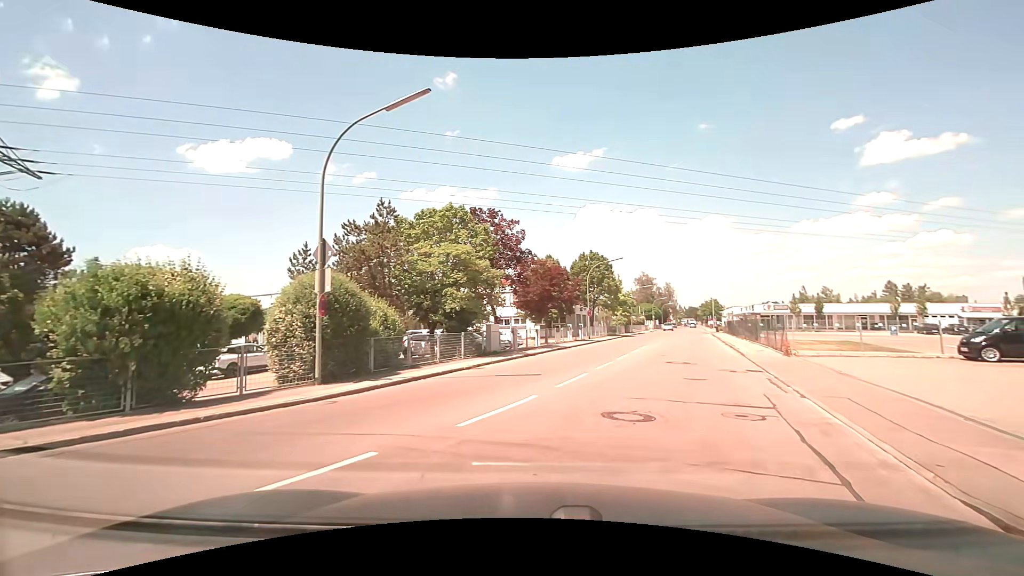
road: unclassified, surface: asphalt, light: Day
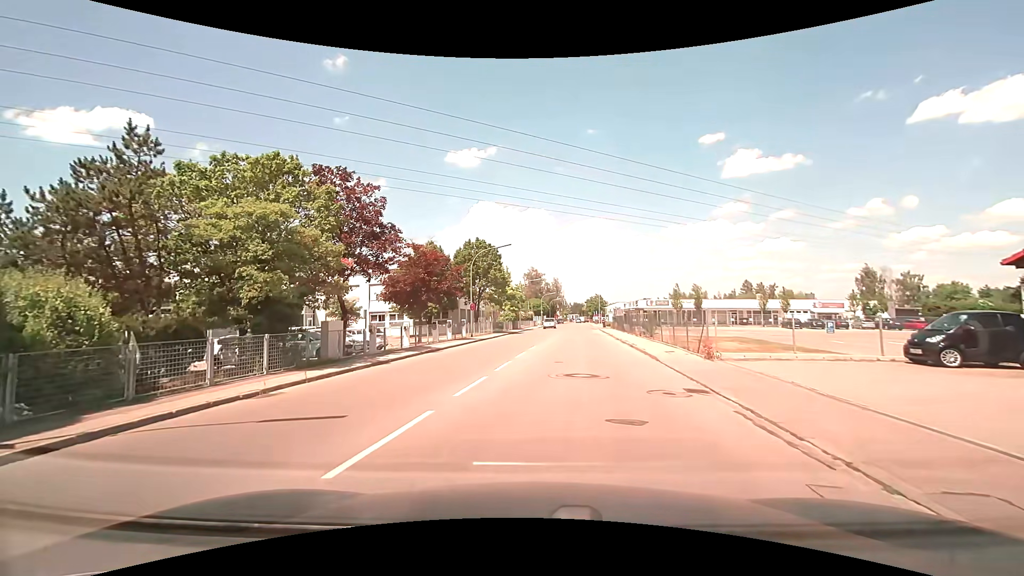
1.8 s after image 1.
(+0.8, +6.4) m; +11°
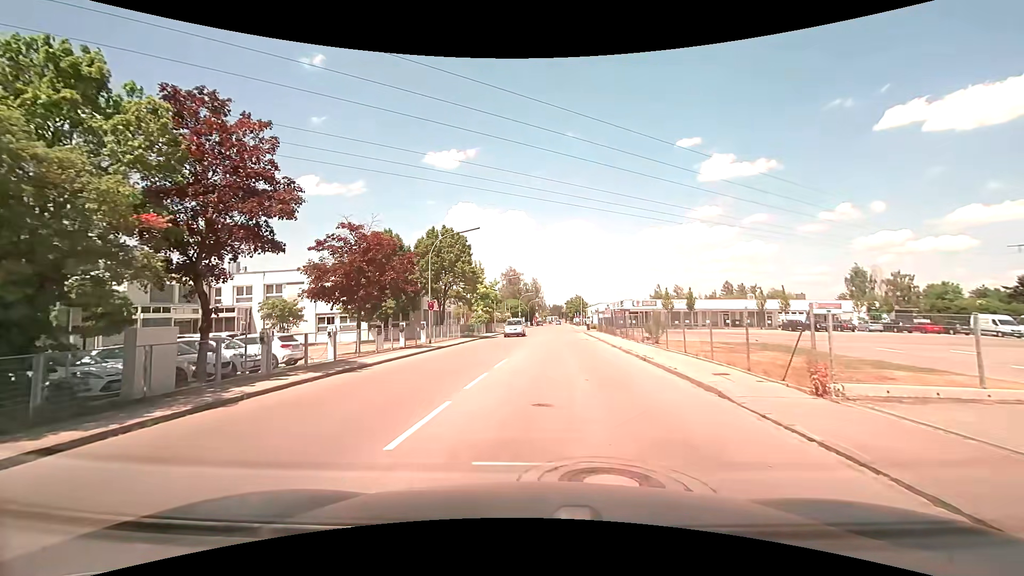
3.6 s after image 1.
(+0.3, +7.9) m; +3°
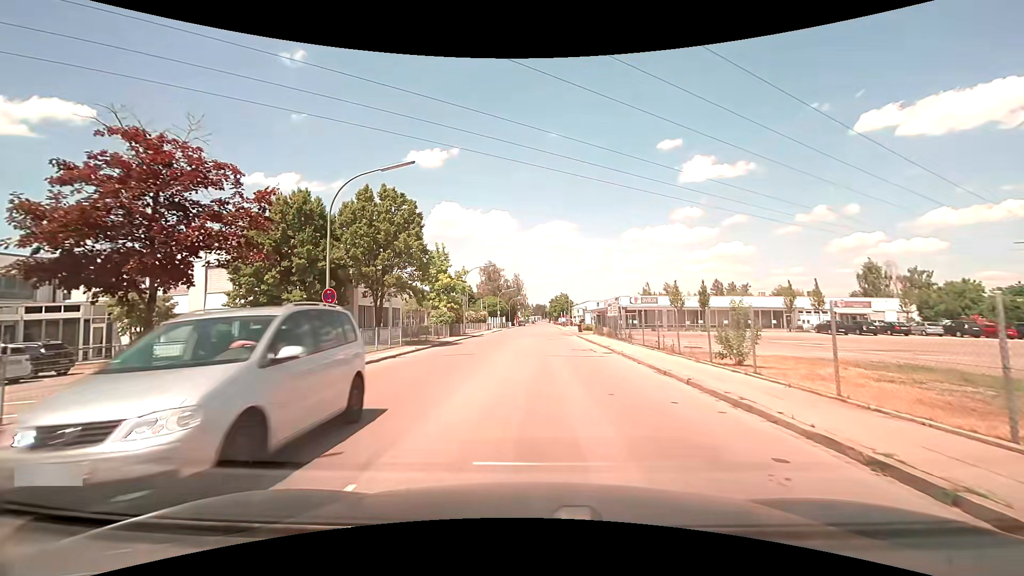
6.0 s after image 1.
(+0.3, +13.3) m; +2°
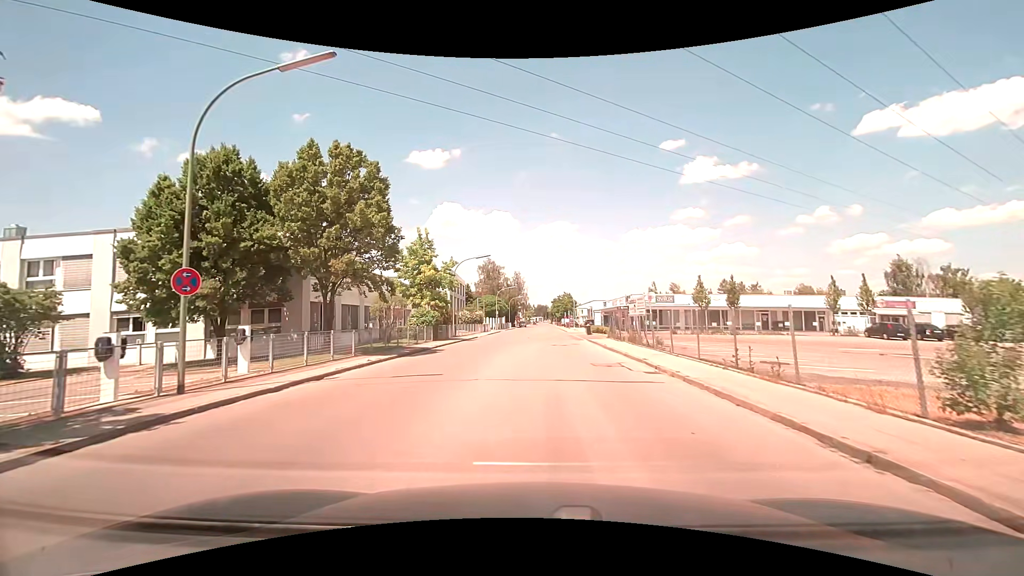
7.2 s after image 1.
(0.0, +7.7) m; 0°
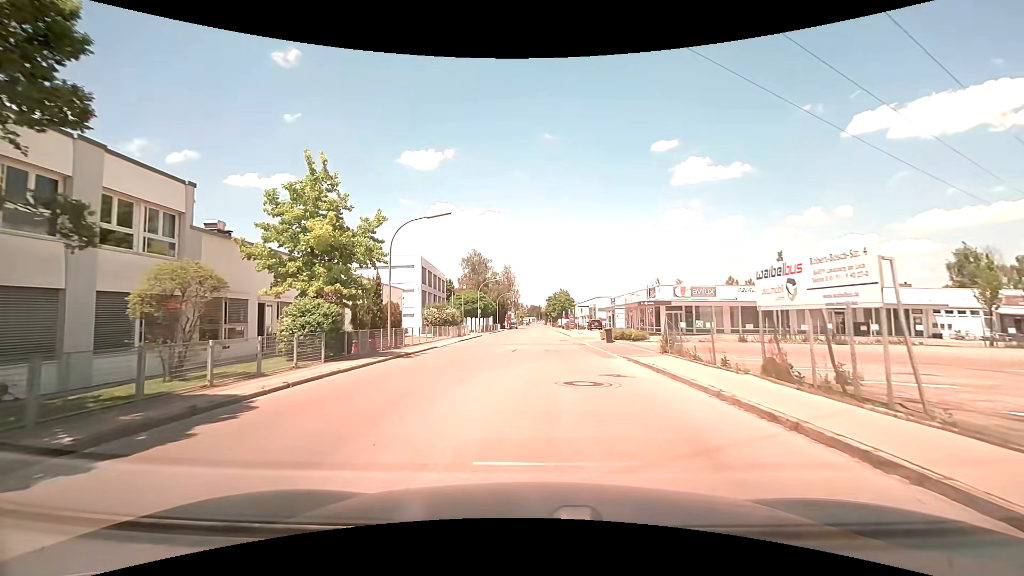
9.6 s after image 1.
(+0.2, +17.5) m; +1°
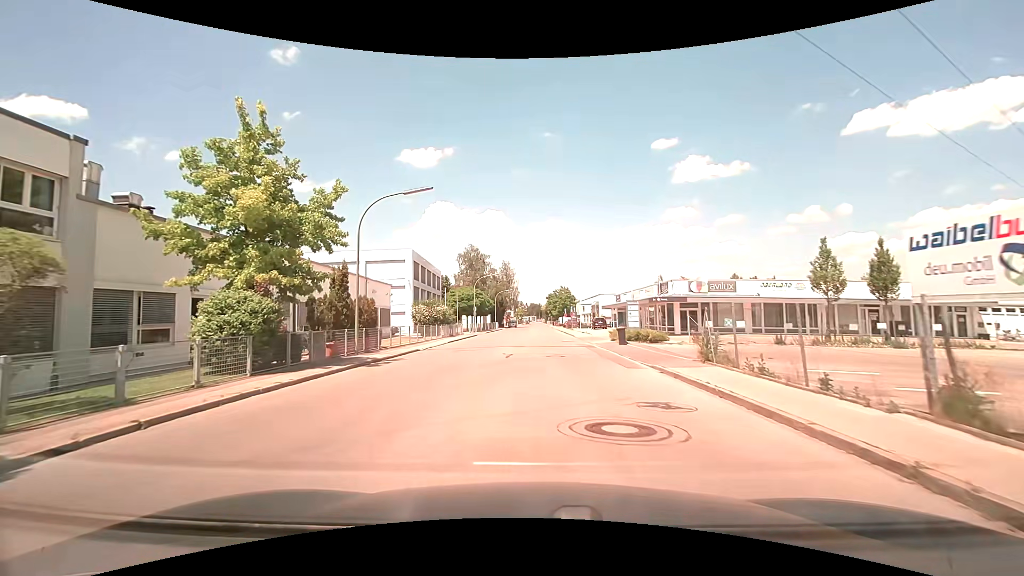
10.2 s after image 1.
(0.0, +4.7) m; +1°
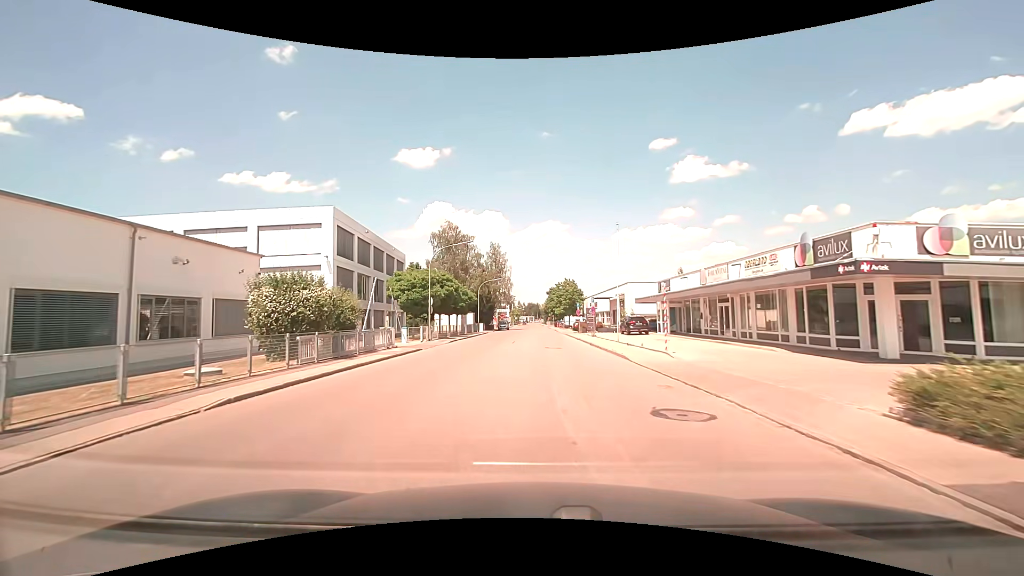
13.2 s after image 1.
(-0.1, +25.8) m; 0°
(0, +10) (0, +20) (0, +30) (0, +40) (-1, +50) (-1, +60) (-1, +70) (-1, +80) (-1, +90) (-1, +100) m
